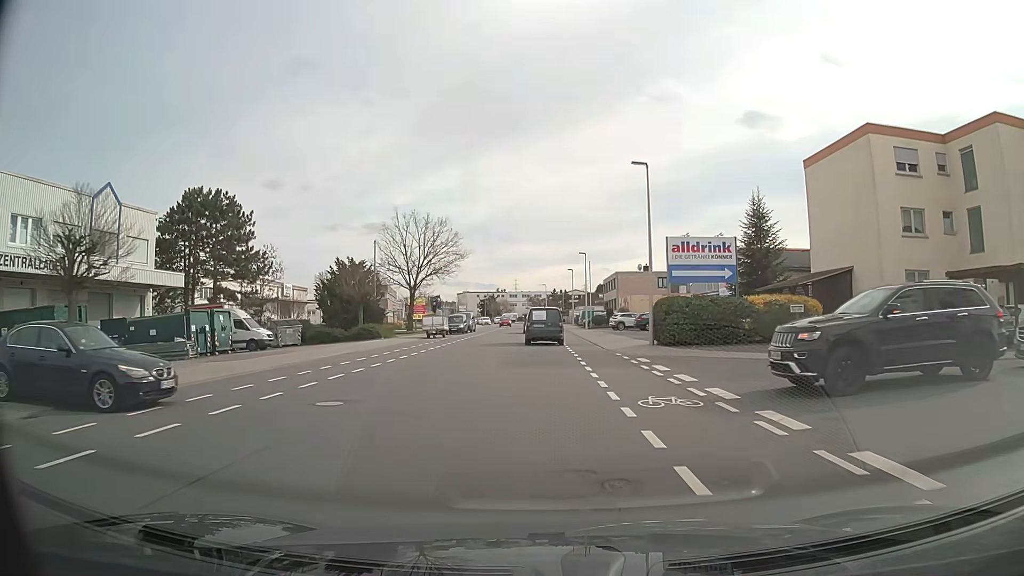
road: tertiary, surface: asphalt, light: Day
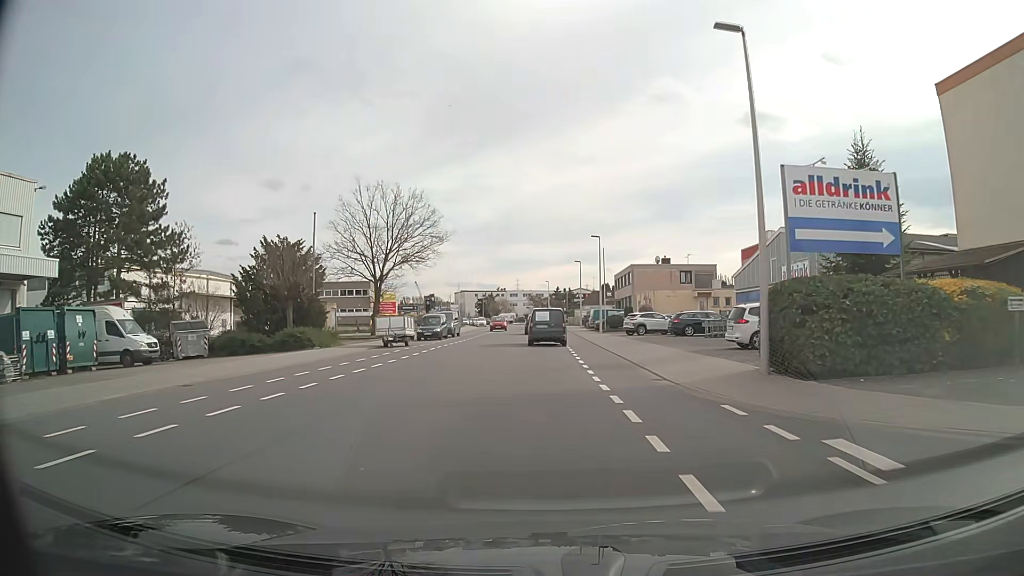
(+0.1, +14.4) m; 0°
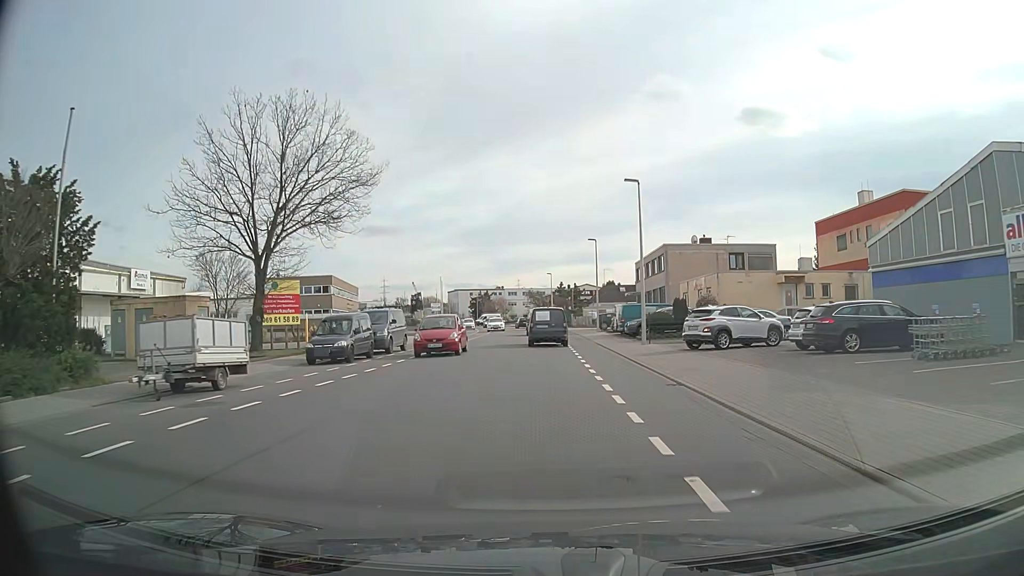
(-0.1, +21.6) m; 0°
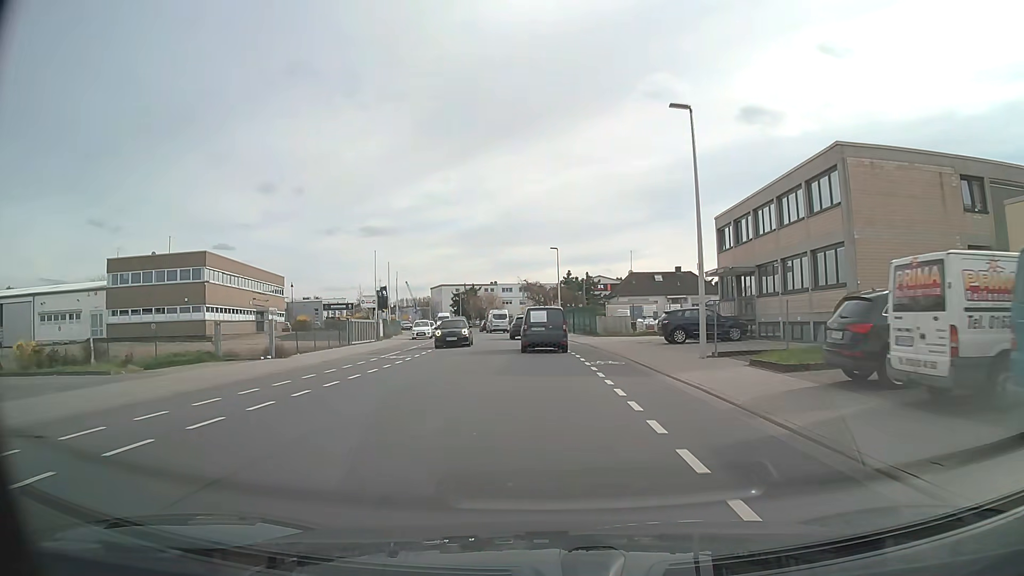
(-0.2, +36.5) m; 0°
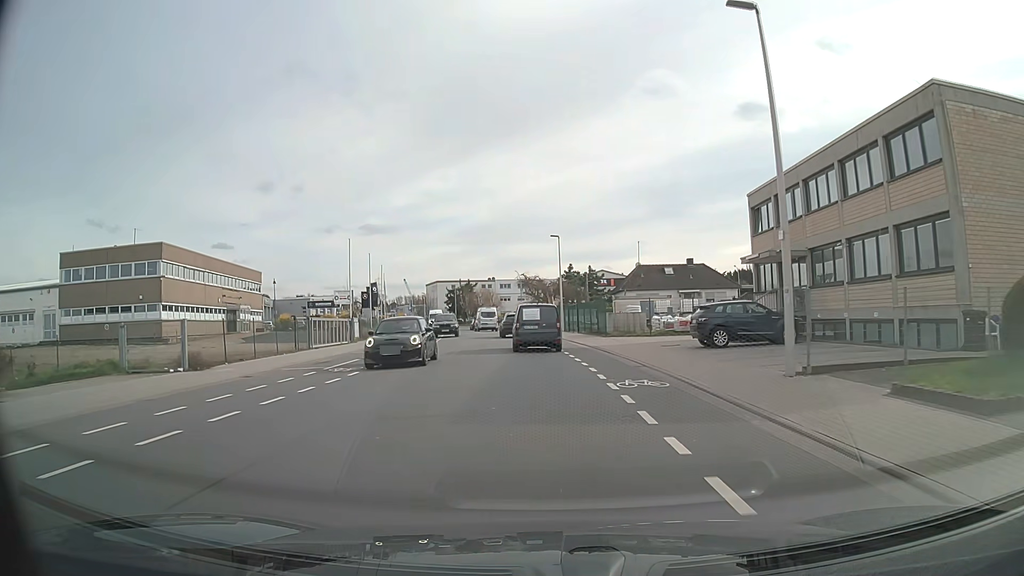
(0.0, +7.3) m; 0°
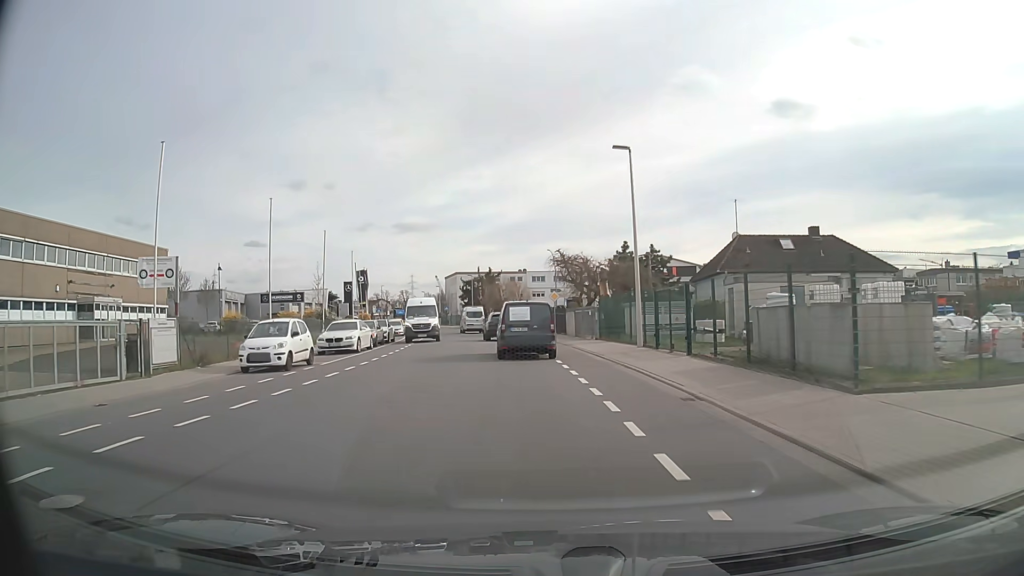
(-0.5, +28.5) m; -3°
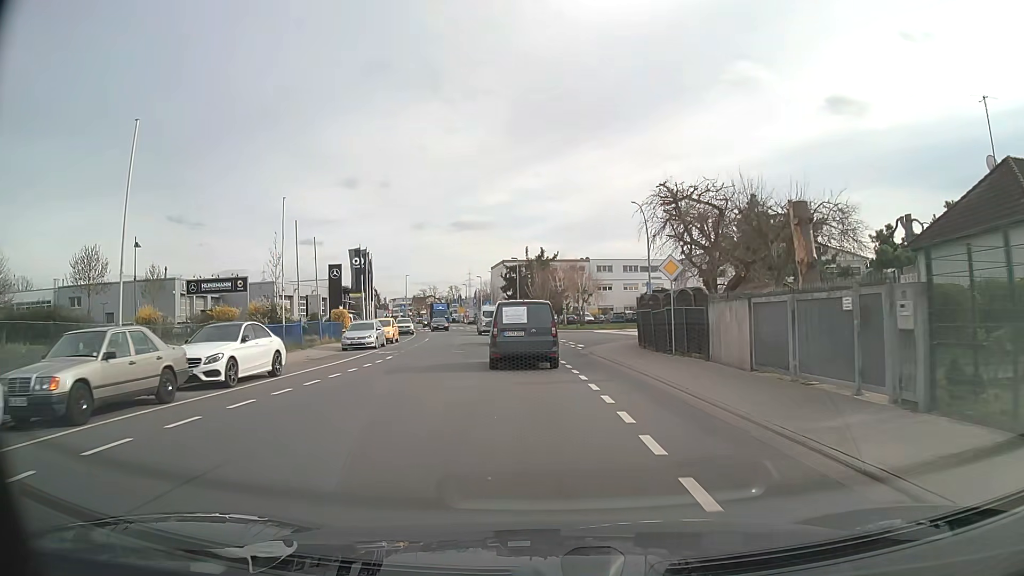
(-1.2, +26.8) m; -5°
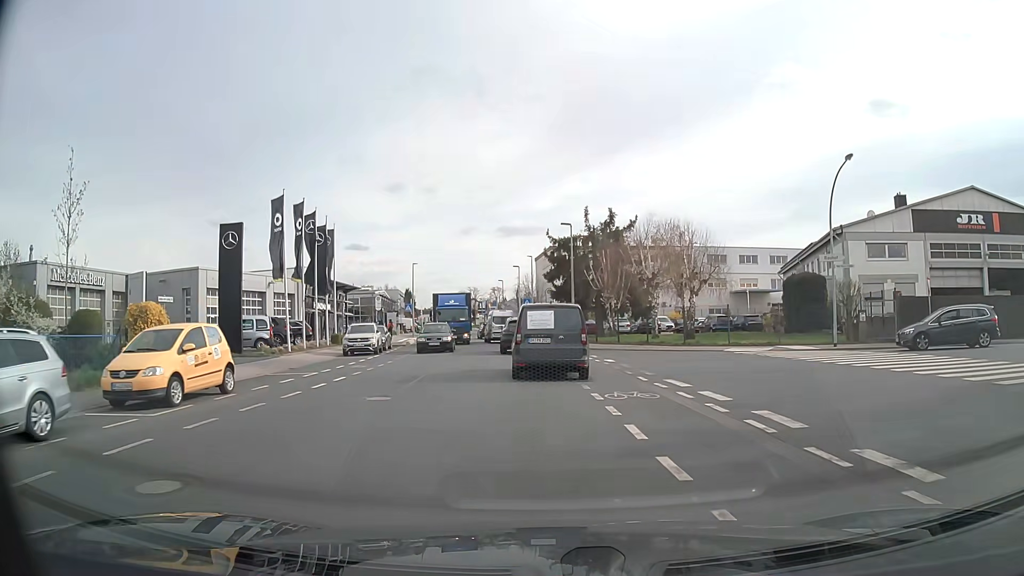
(-1.2, +28.9) m; -4°
(0, +10) (-1, +20) (-1, +30) (-2, +40) (-4, +50) (-6, +60) (-7, +69) (-9, +79) (-11, +89) (-13, +99) m
